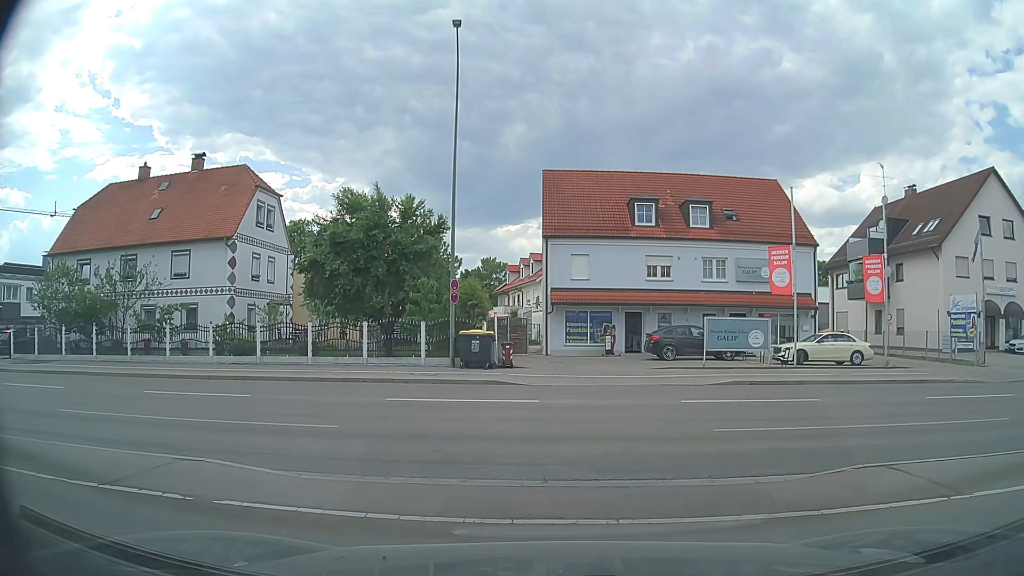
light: Day
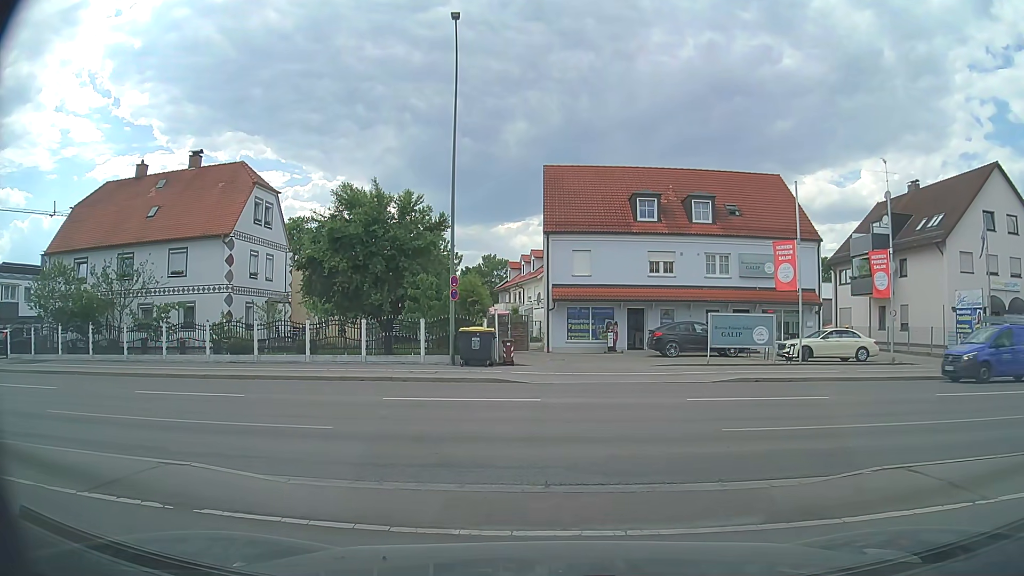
(0.0, +0.4) m; 0°
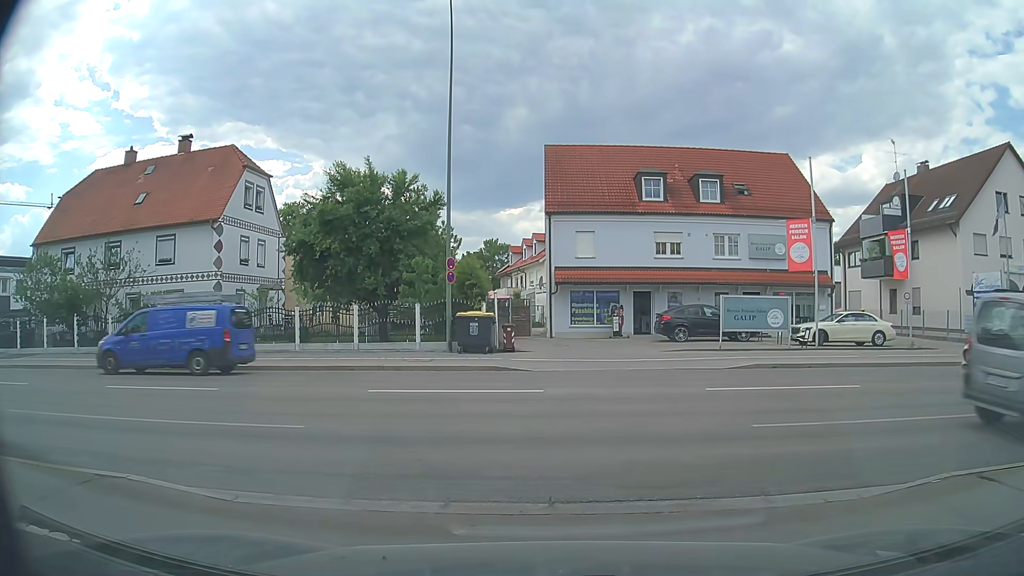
(0.0, +1.4) m; 0°
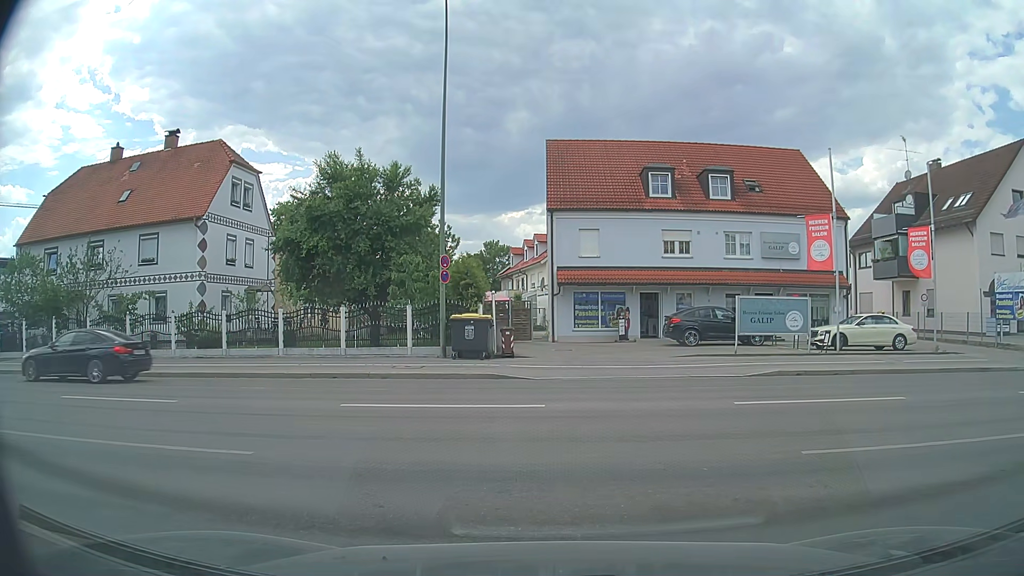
(0.0, +1.7) m; 0°
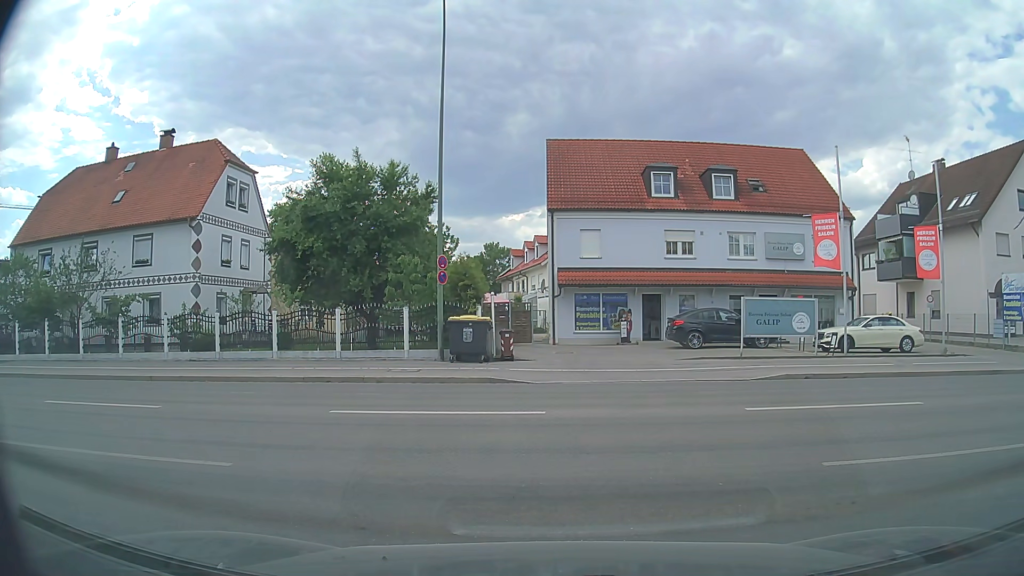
(0.0, +0.6) m; 0°
